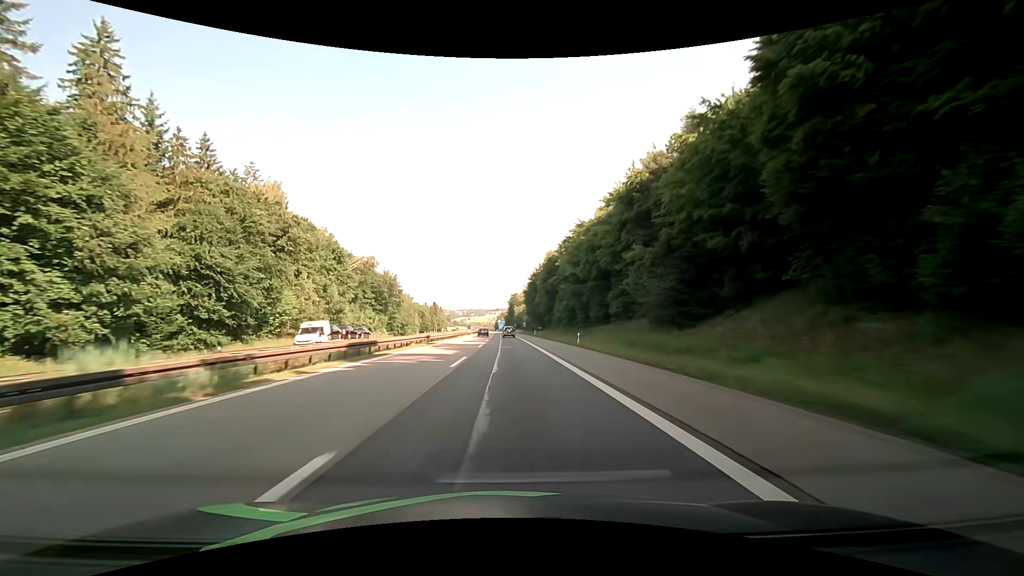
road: motorway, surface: asphalt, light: Day
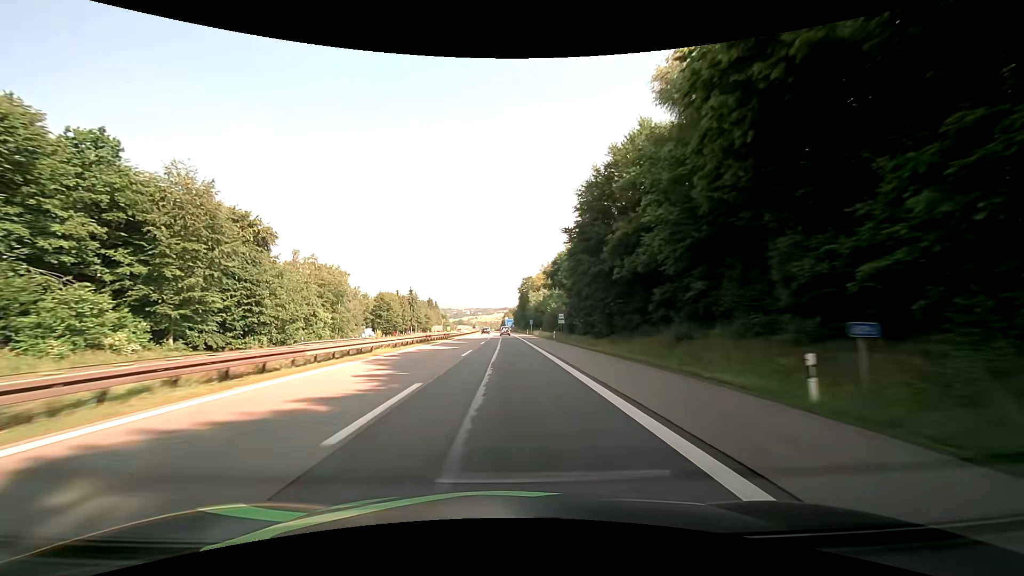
(-0.7, +83.6) m; -1°
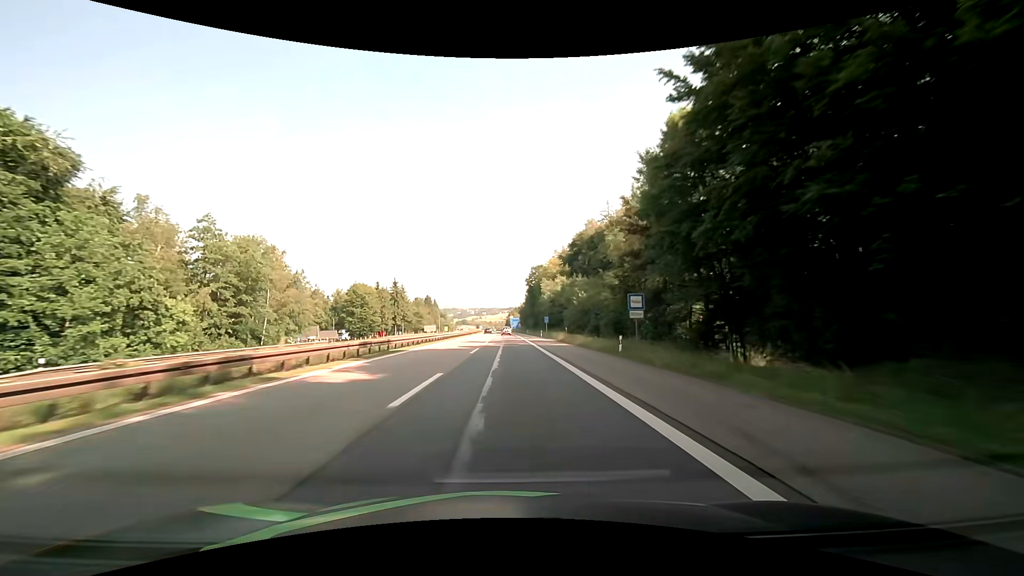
(-0.2, +33.3) m; -1°
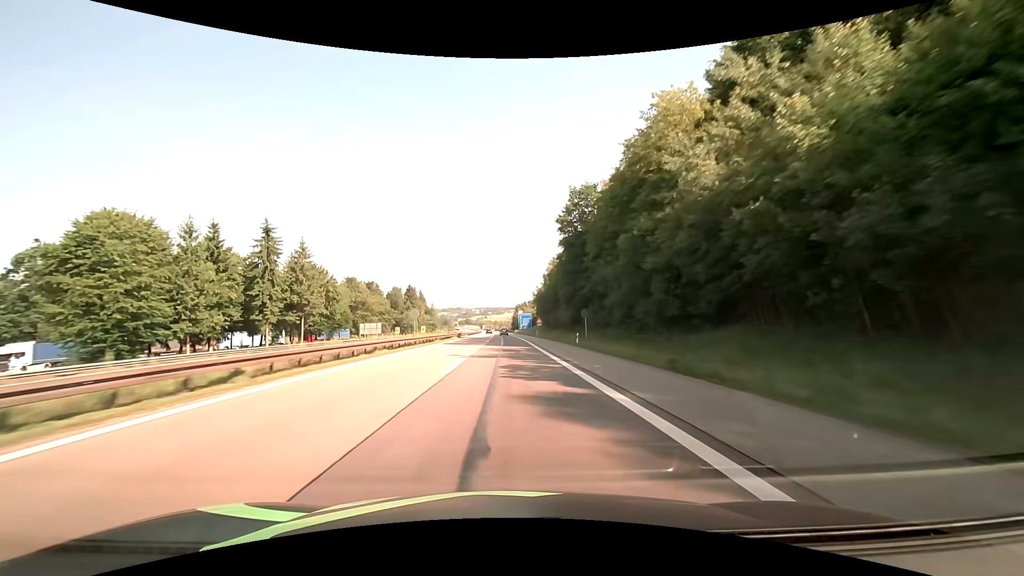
(-0.5, +83.2) m; -1°
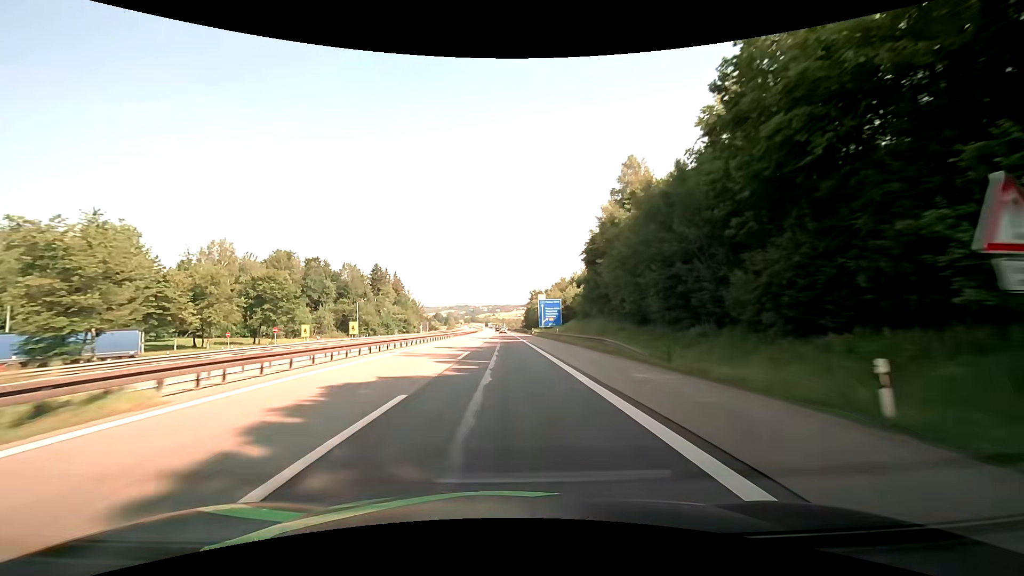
(-0.6, +83.3) m; -1°
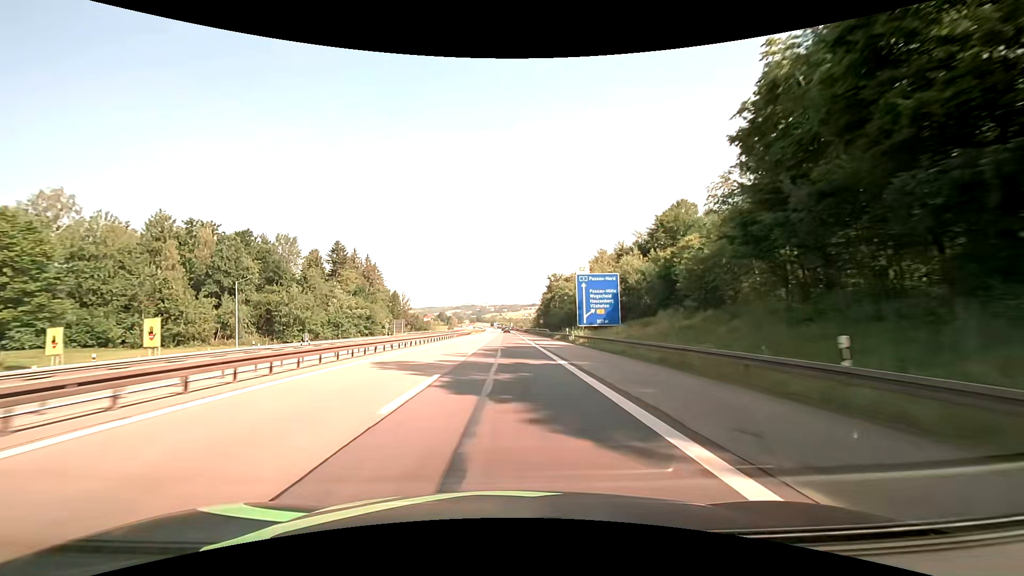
(-0.4, +50.0) m; -1°
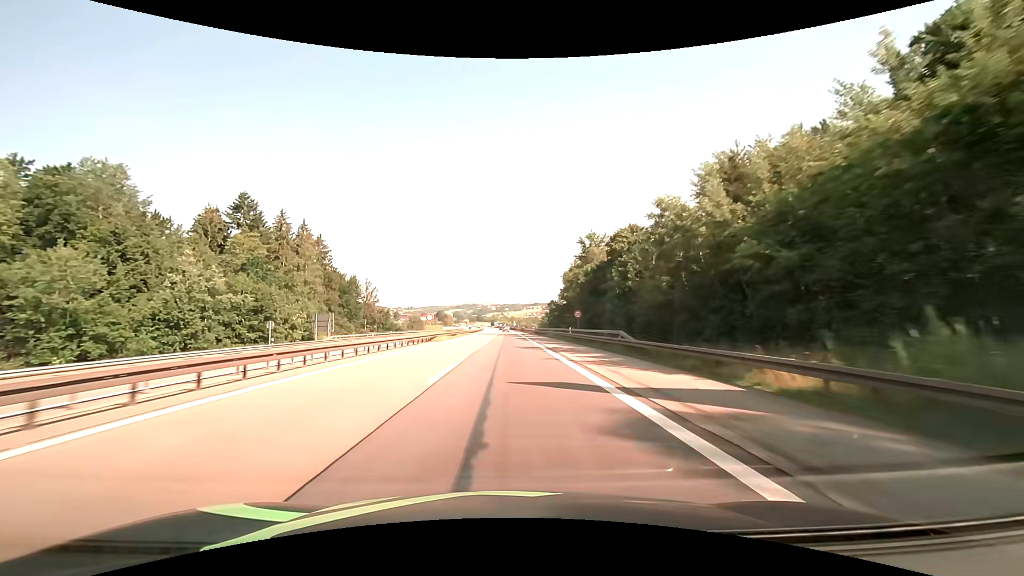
(0.0, +50.0) m; 0°
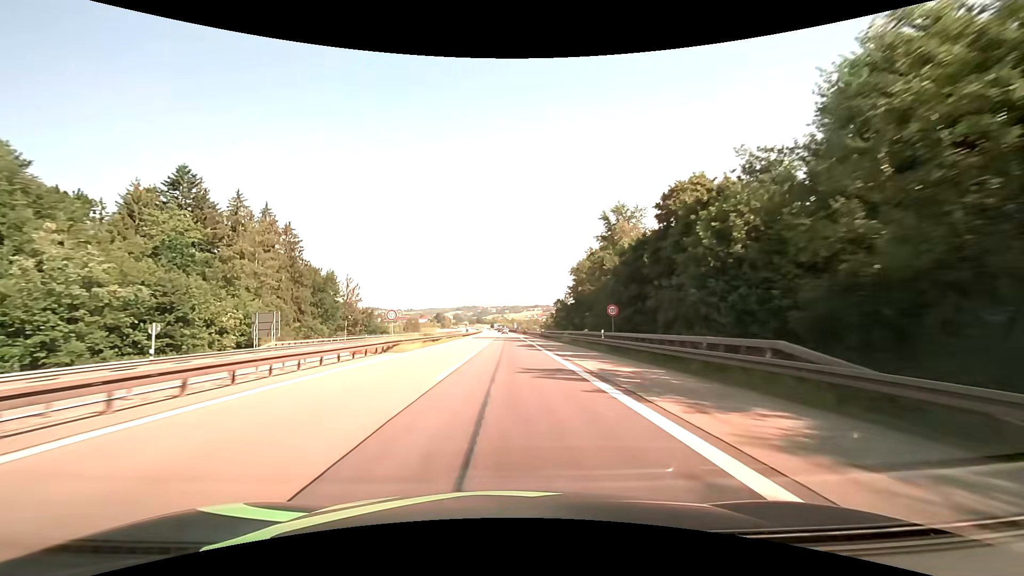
(0.0, +16.6) m; 0°
(0, +10) (0, +20) (0, +30) (0, +40) (0, +50) (0, +60) (0, +70) (0, +80) (0, +90) (0, +100) m
